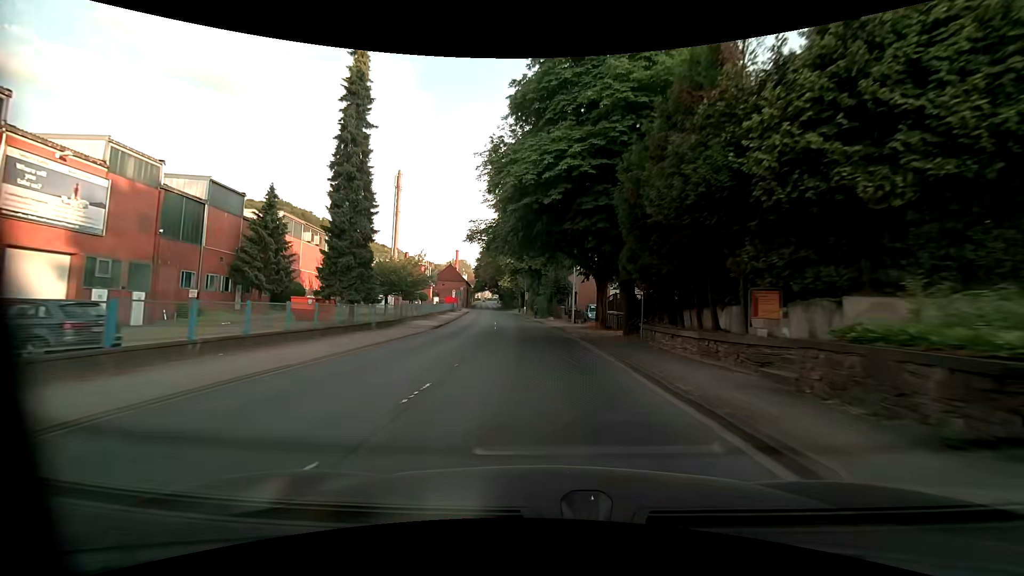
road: primary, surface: asphalt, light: Day
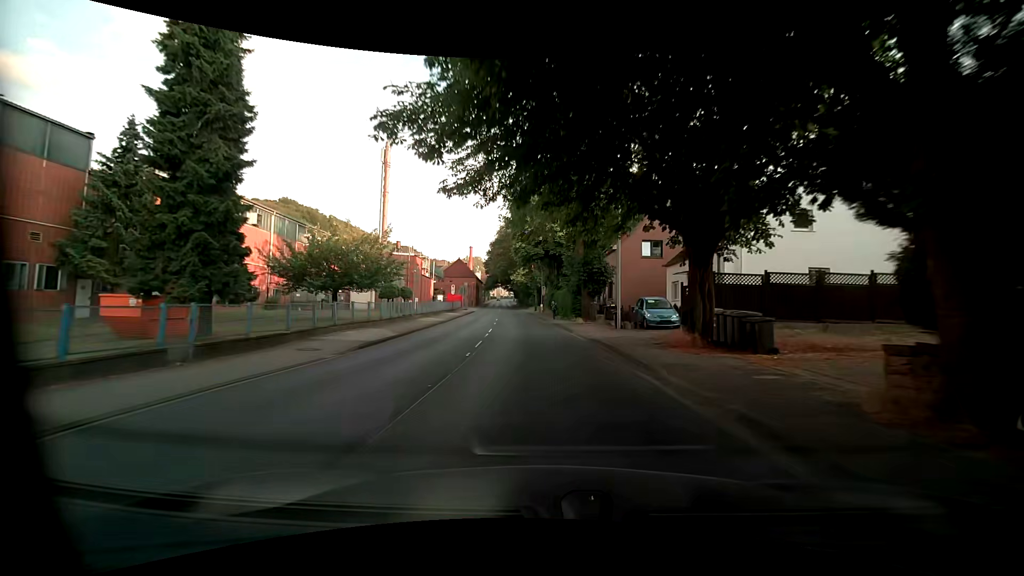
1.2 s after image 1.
(-0.2, +16.7) m; -1°
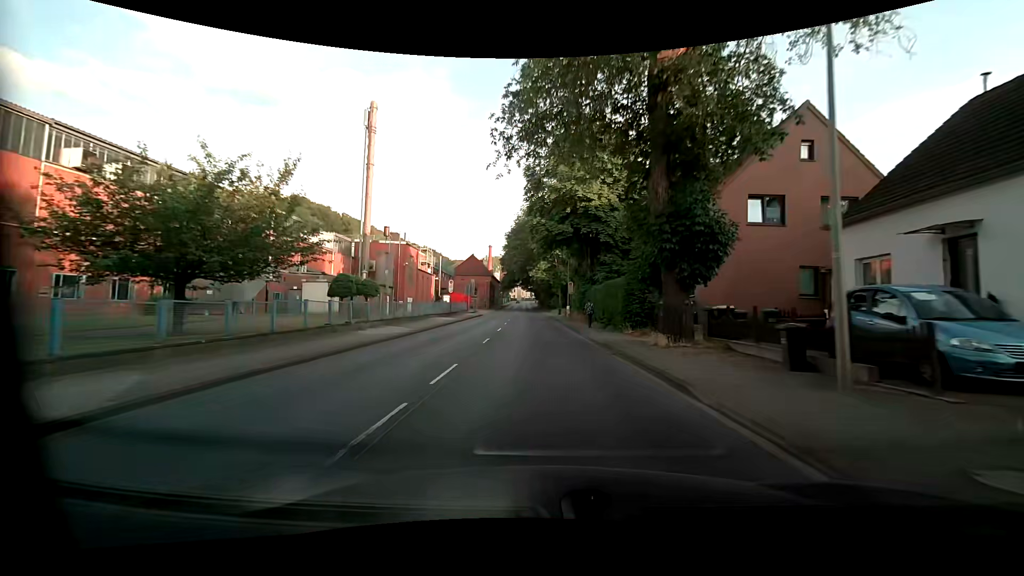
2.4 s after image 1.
(-0.6, +16.9) m; -3°
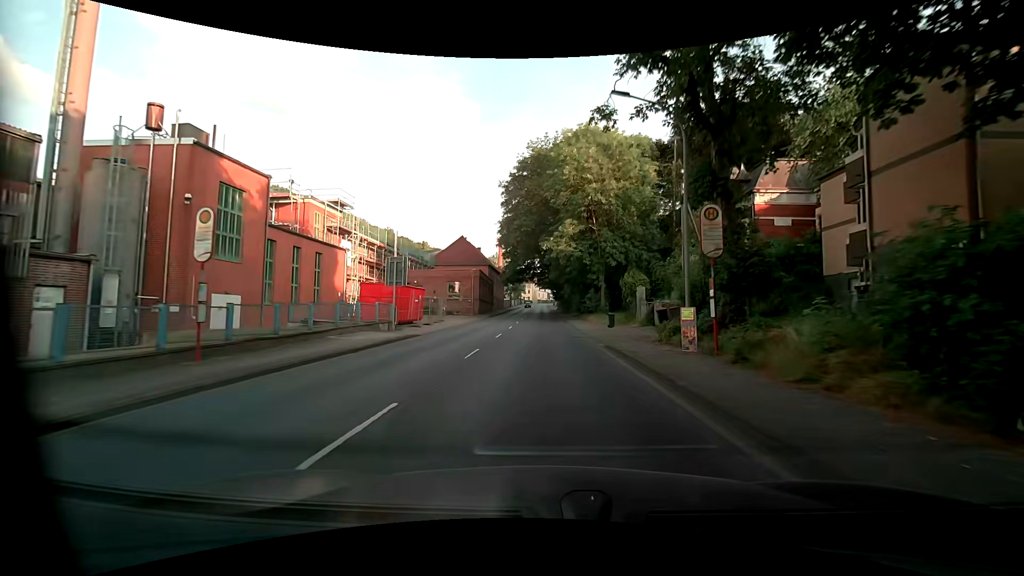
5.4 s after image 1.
(-1.2, +40.2) m; -3°
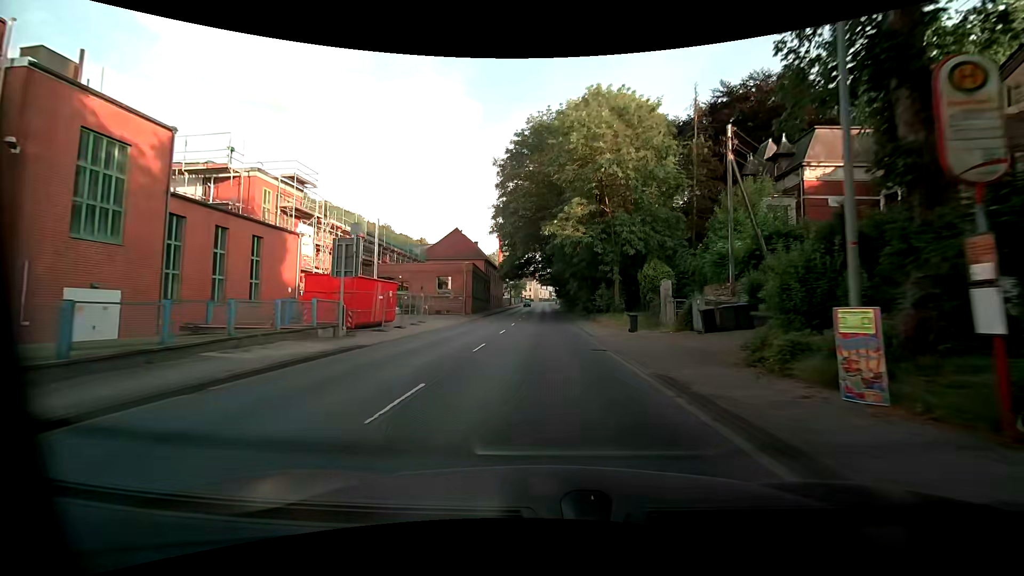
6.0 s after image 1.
(0.0, +7.4) m; 0°
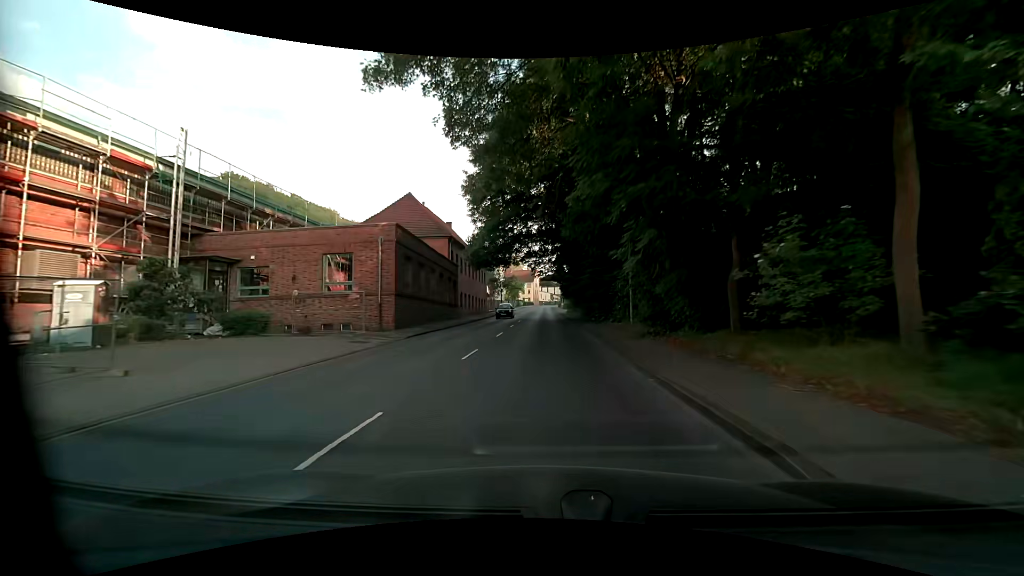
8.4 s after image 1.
(-0.2, +28.9) m; 0°
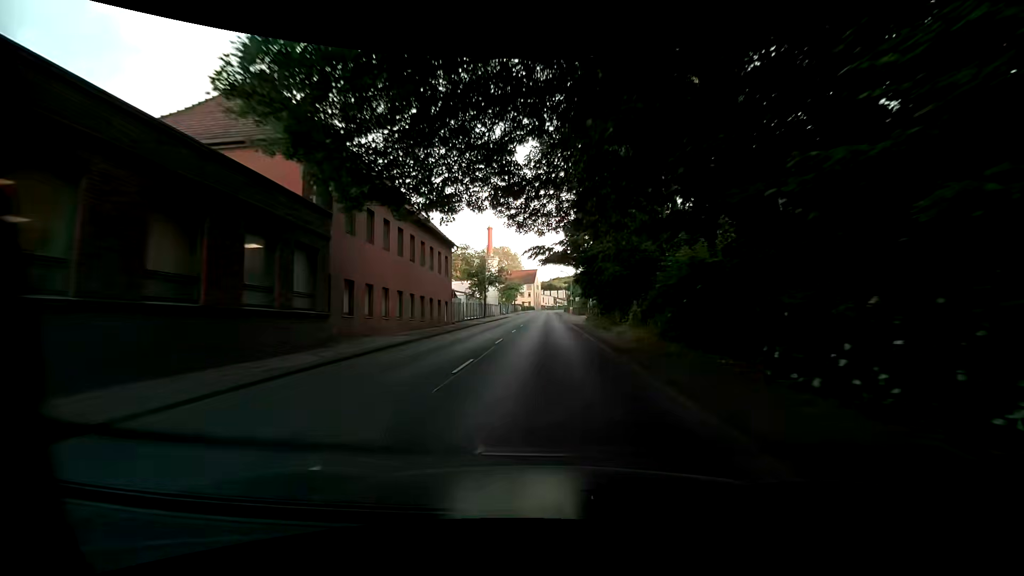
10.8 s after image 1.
(-0.3, +29.0) m; -1°
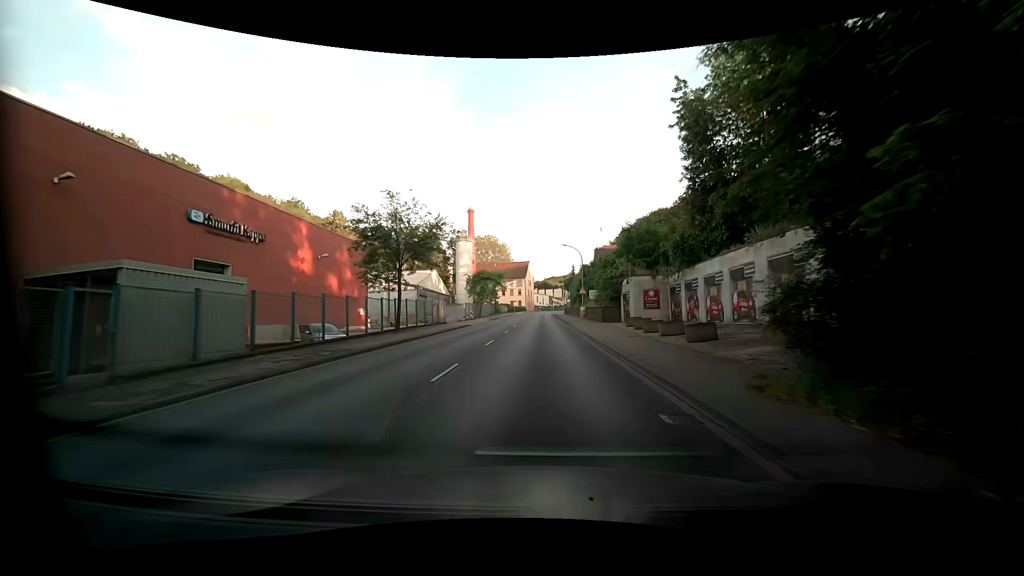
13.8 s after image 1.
(+0.5, +37.0) m; +2°
(0, +10) (0, +20) (0, +30) (0, +40) (0, +50) (-1, +60) (-1, +70) (-1, +80) (-1, +90) (-1, +100) m
